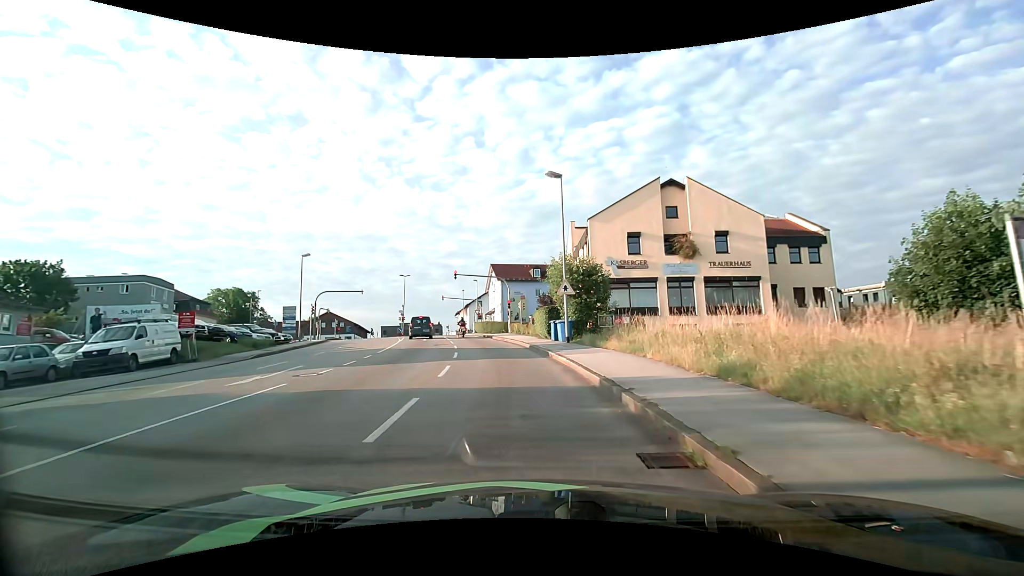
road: tertiary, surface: asphalt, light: Day
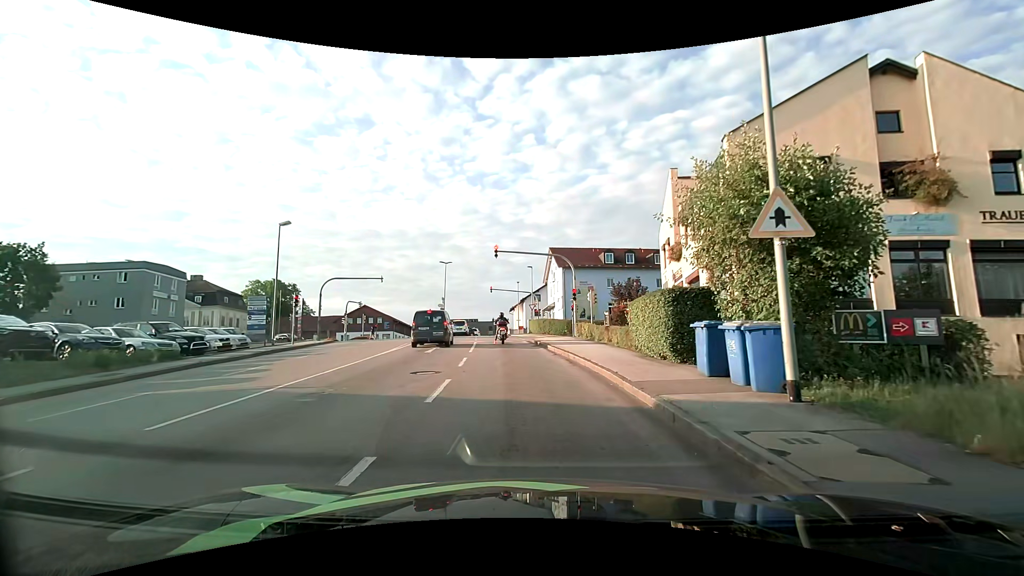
(-1.0, +15.6) m; -7°
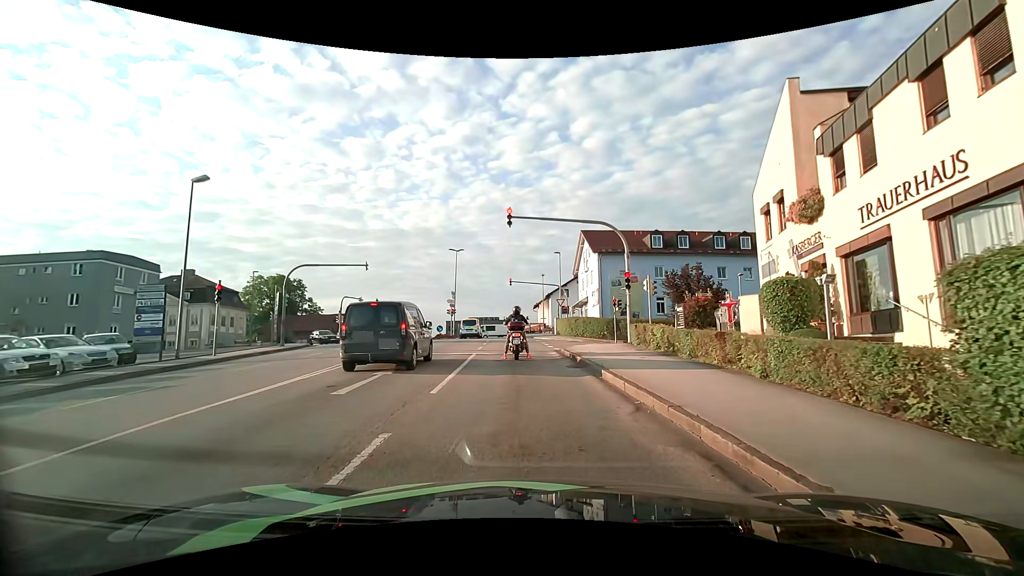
(-0.4, +11.3) m; -3°
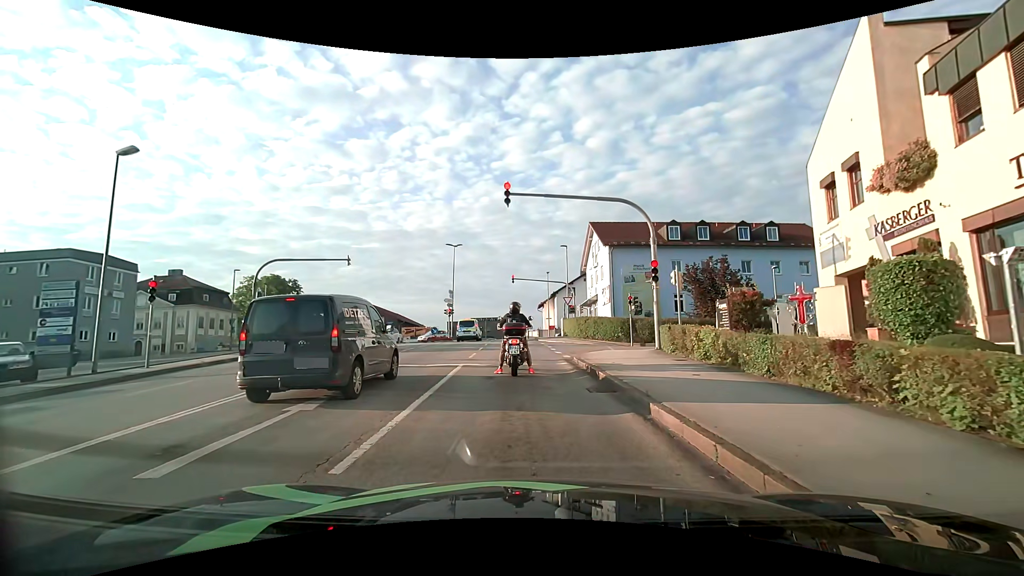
(0.0, +4.4) m; -1°
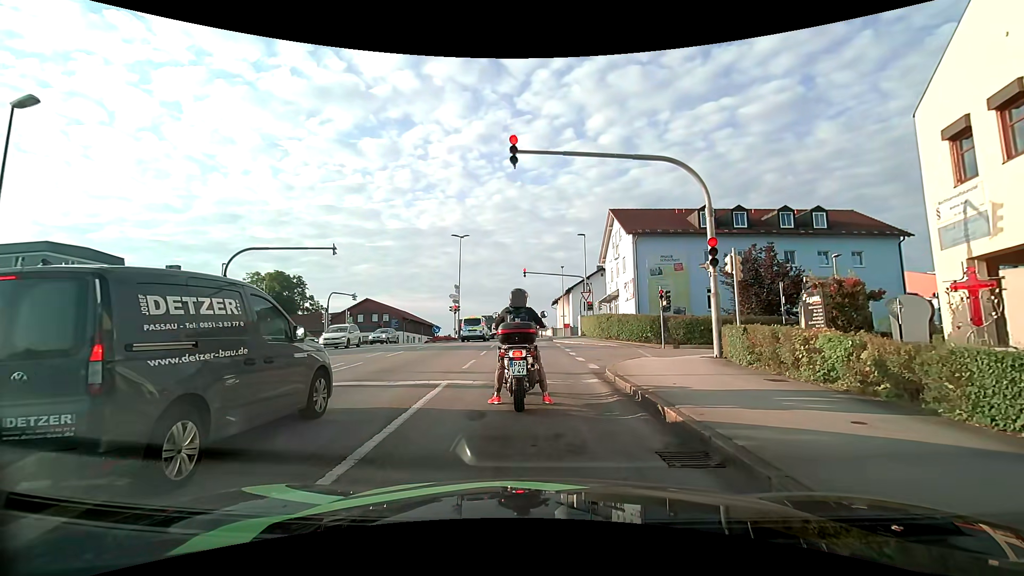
(0.0, +4.5) m; +1°
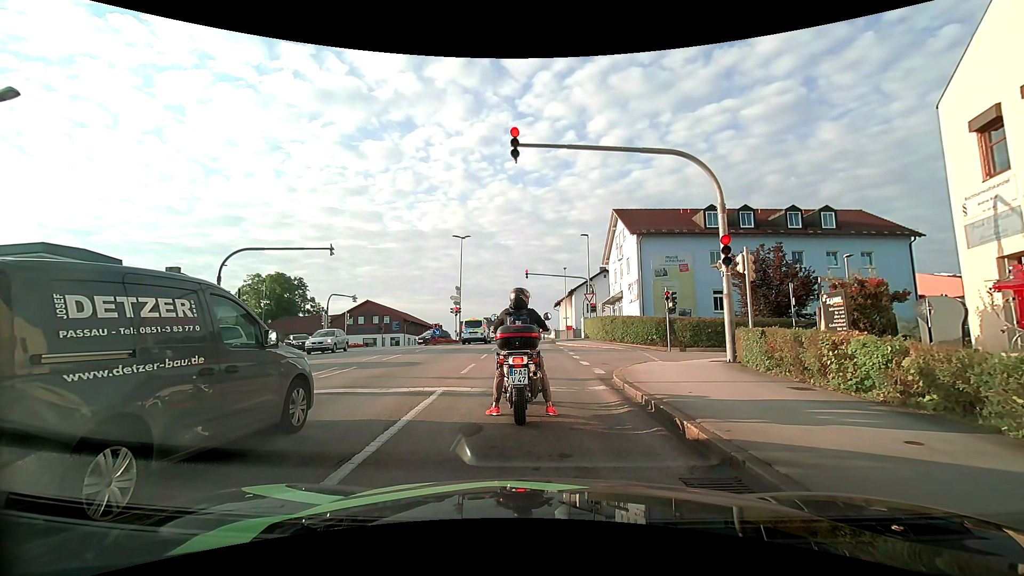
(0.0, +0.8) m; 0°
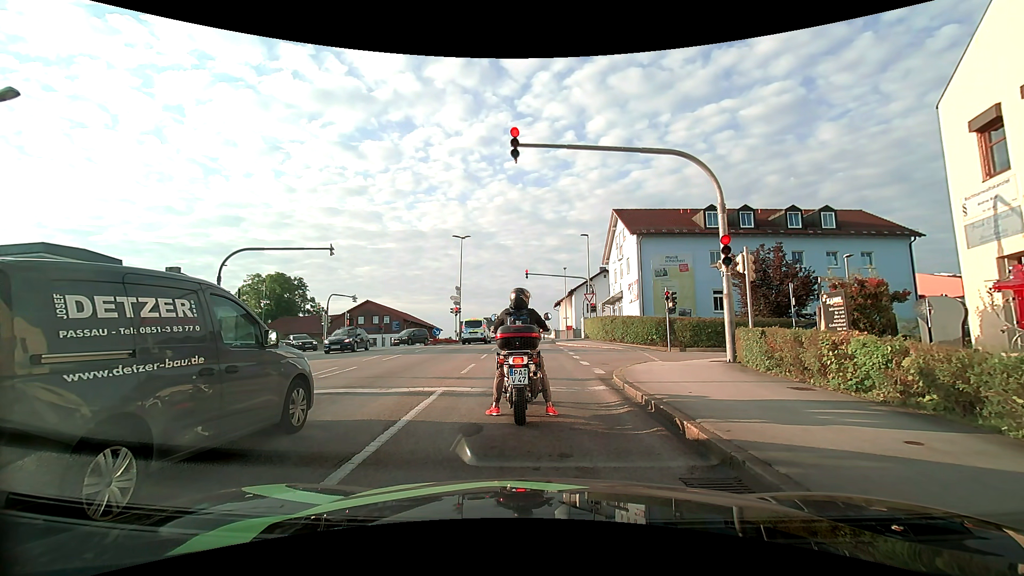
(0.0, 0.0) m; 0°
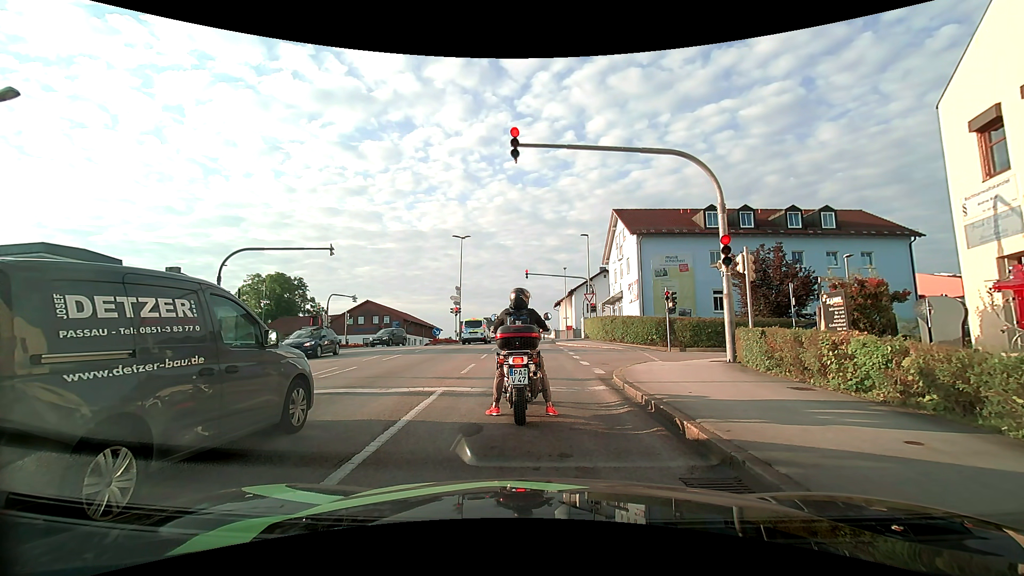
(0.0, 0.0) m; 0°
